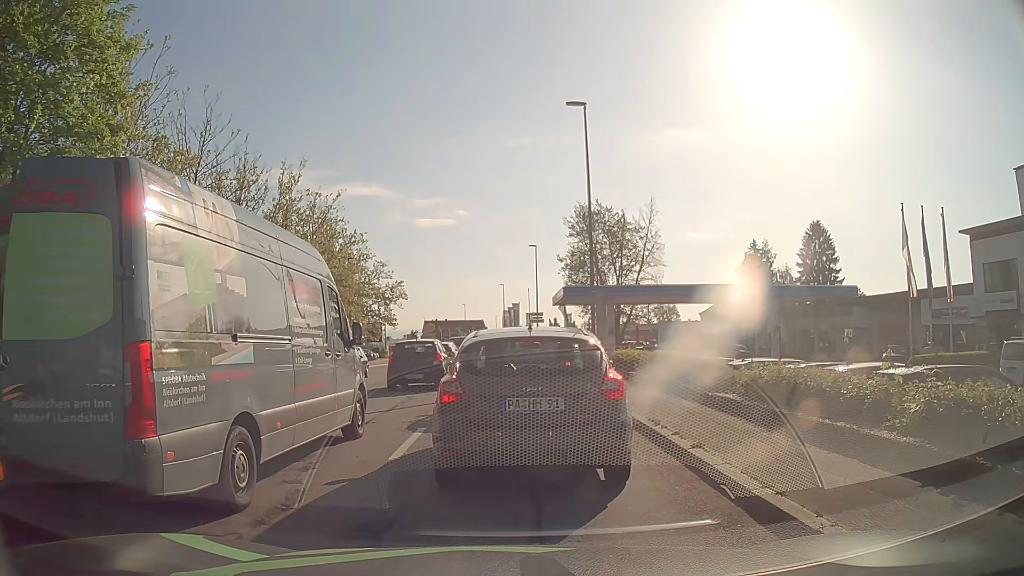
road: tertiary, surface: asphalt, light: Day
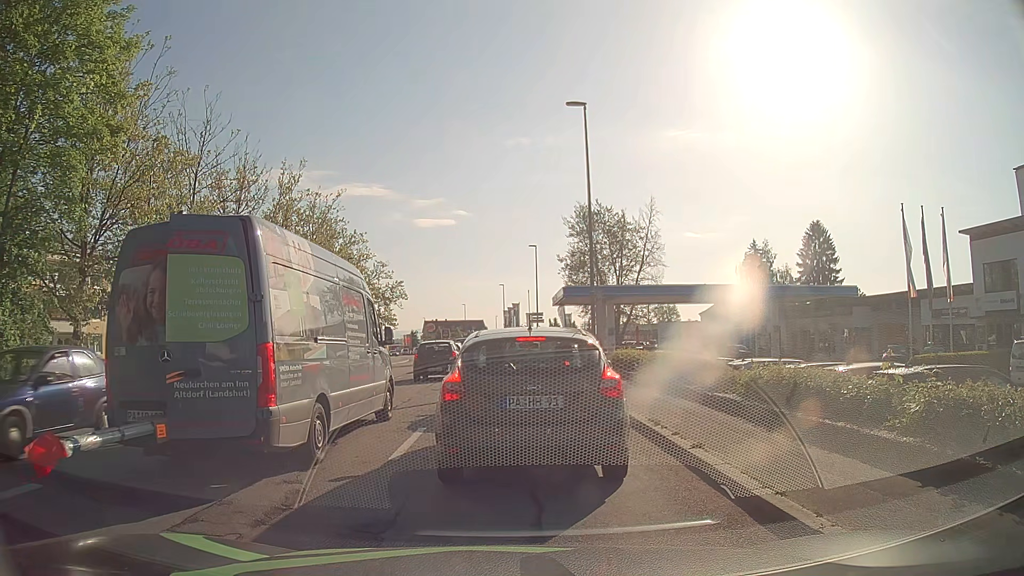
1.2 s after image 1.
(0.0, 0.0) m; 0°
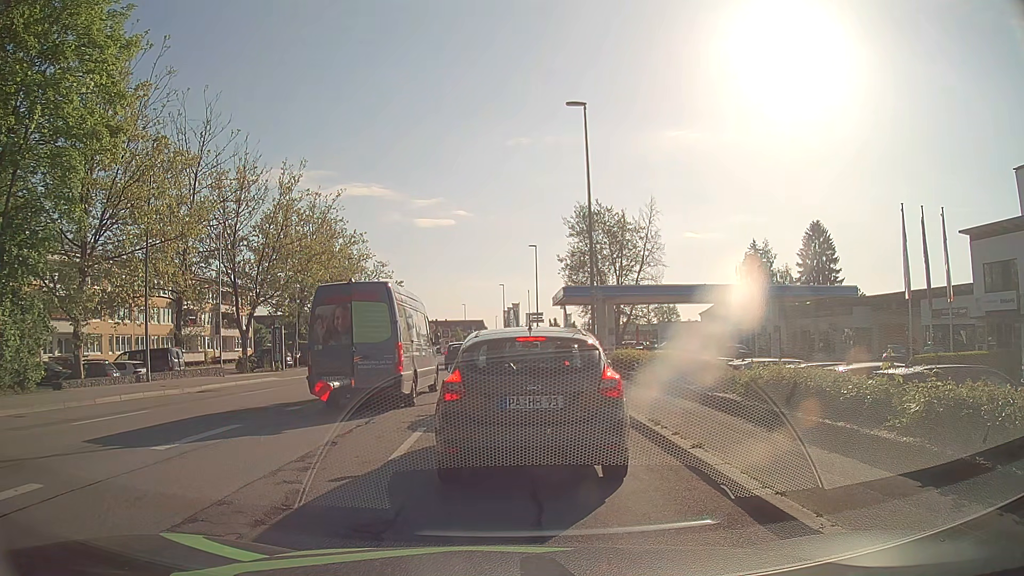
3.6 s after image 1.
(0.0, 0.0) m; 0°
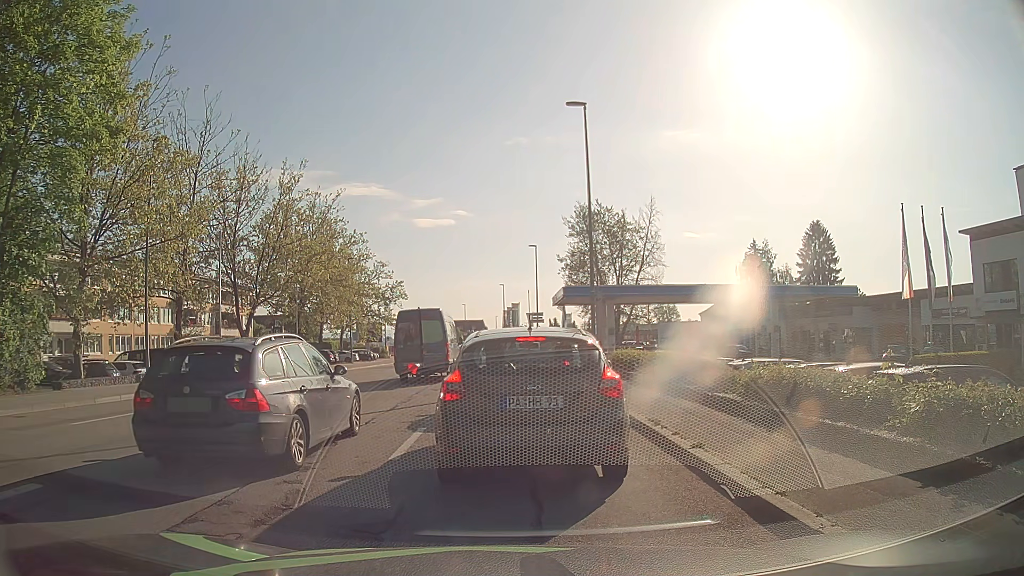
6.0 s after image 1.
(0.0, 0.0) m; 0°
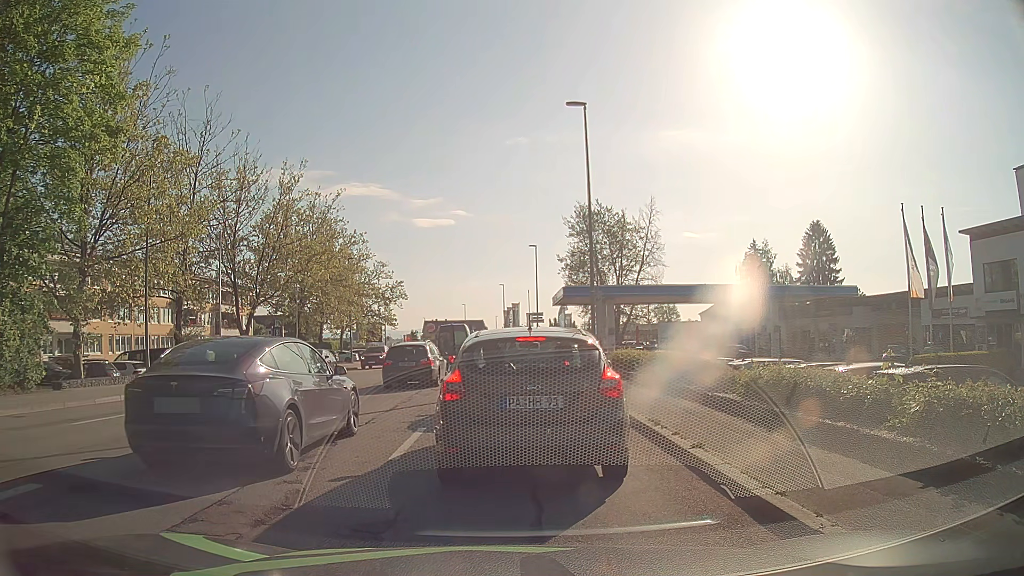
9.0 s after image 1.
(0.0, 0.0) m; 0°
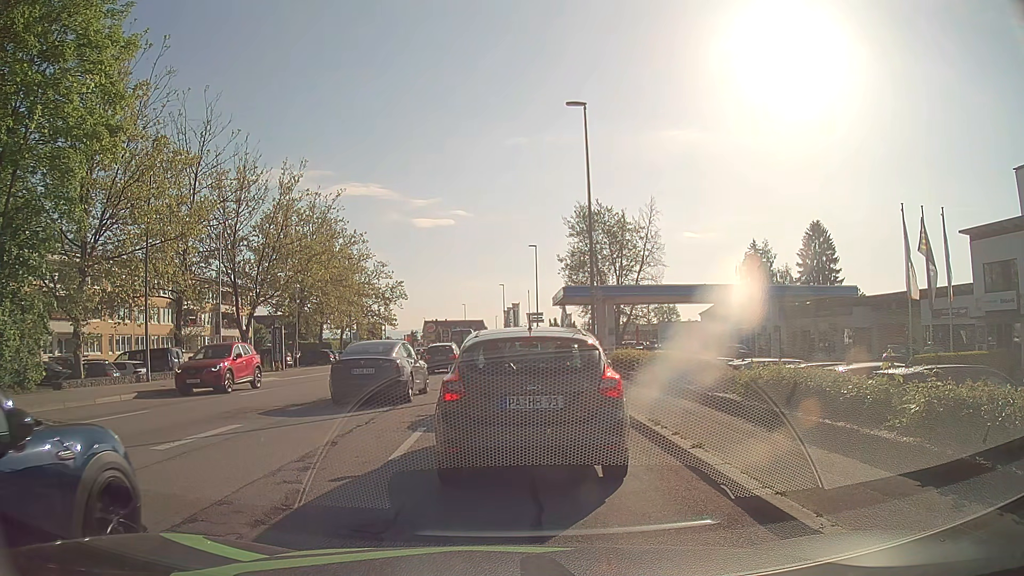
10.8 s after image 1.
(0.0, 0.0) m; 0°
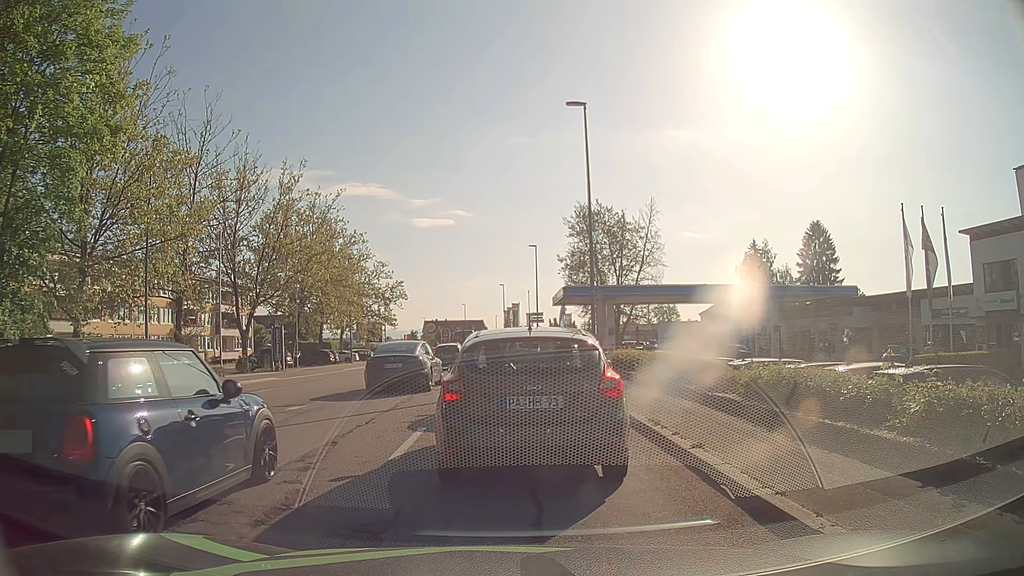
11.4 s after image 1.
(0.0, 0.0) m; 0°
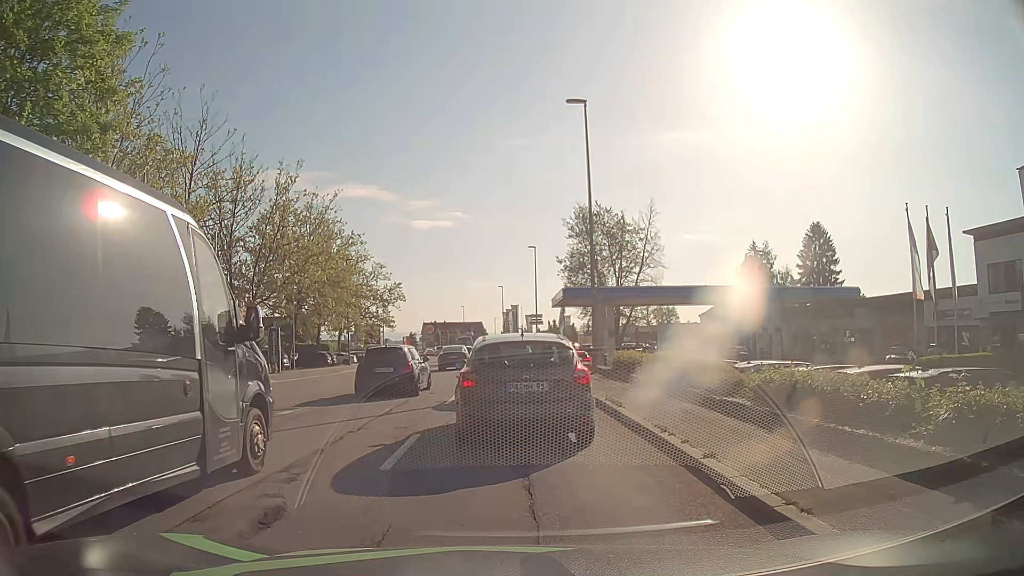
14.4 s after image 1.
(0.0, +0.5) m; 0°
